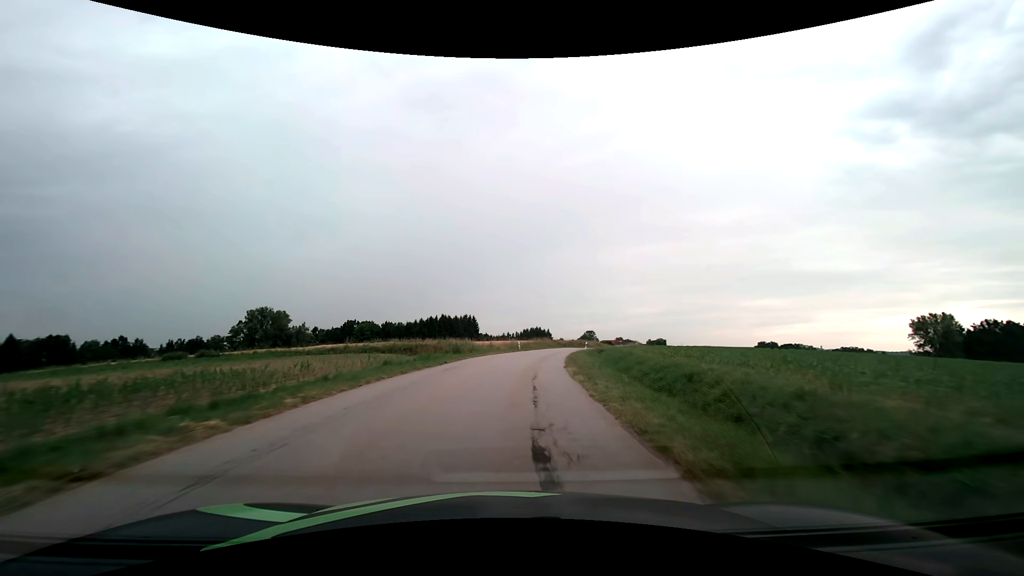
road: tertiary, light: Day
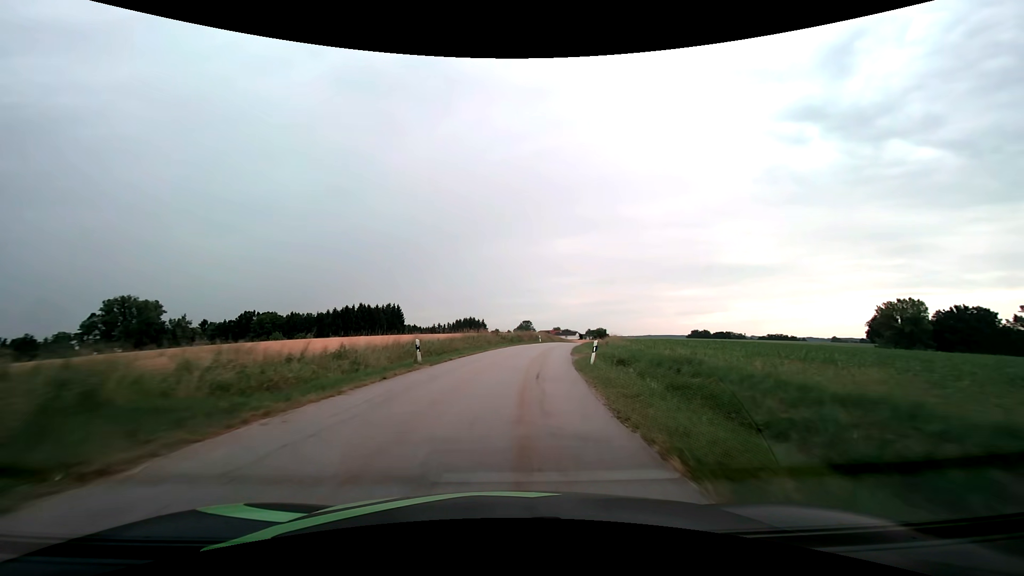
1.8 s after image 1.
(+2.0, +32.0) m; +8°
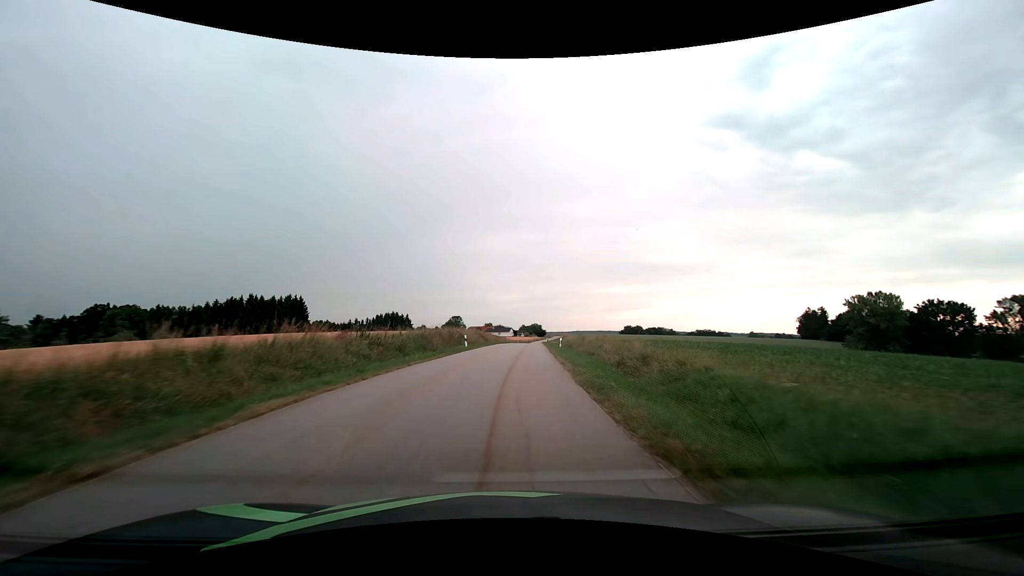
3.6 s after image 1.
(+2.2, +32.3) m; +8°
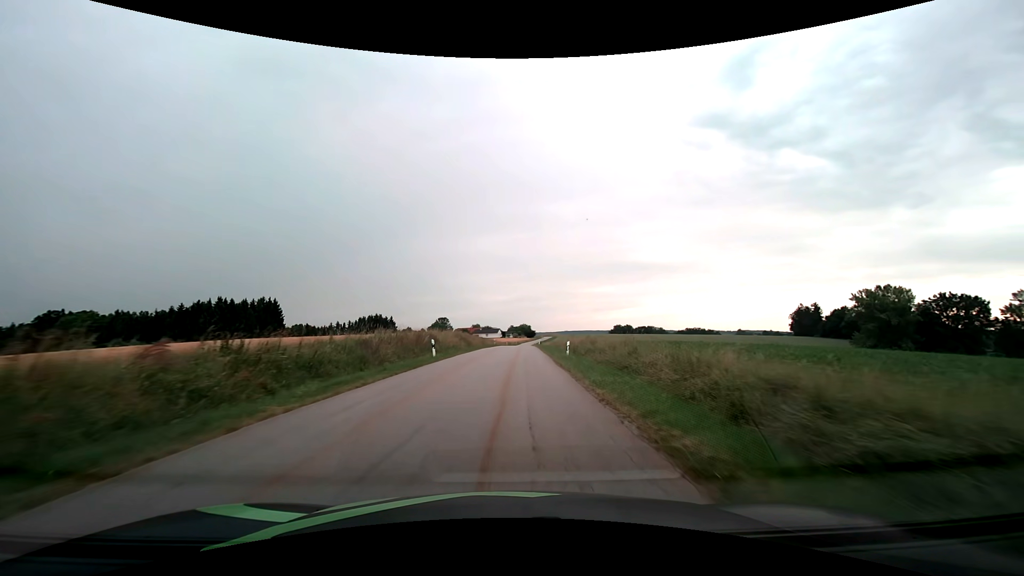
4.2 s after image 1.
(+0.1, +10.9) m; +1°
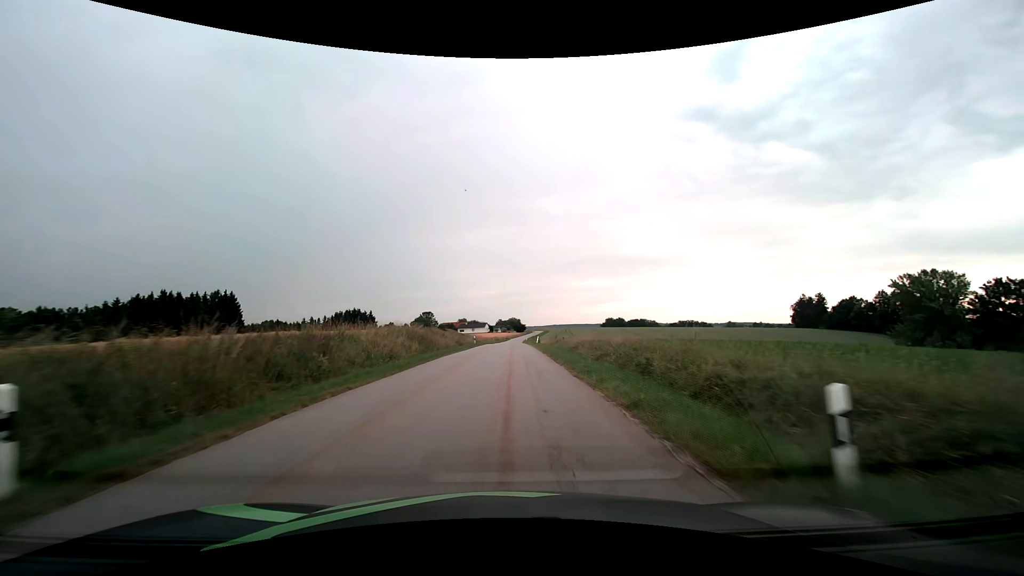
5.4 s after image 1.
(+0.3, +21.8) m; +2°
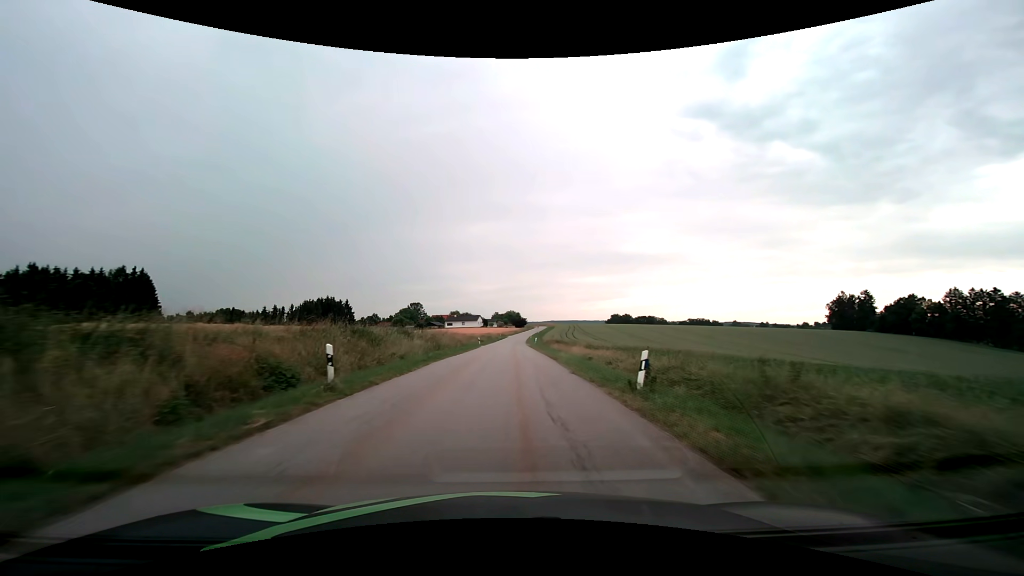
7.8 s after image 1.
(0.0, +43.7) m; 0°
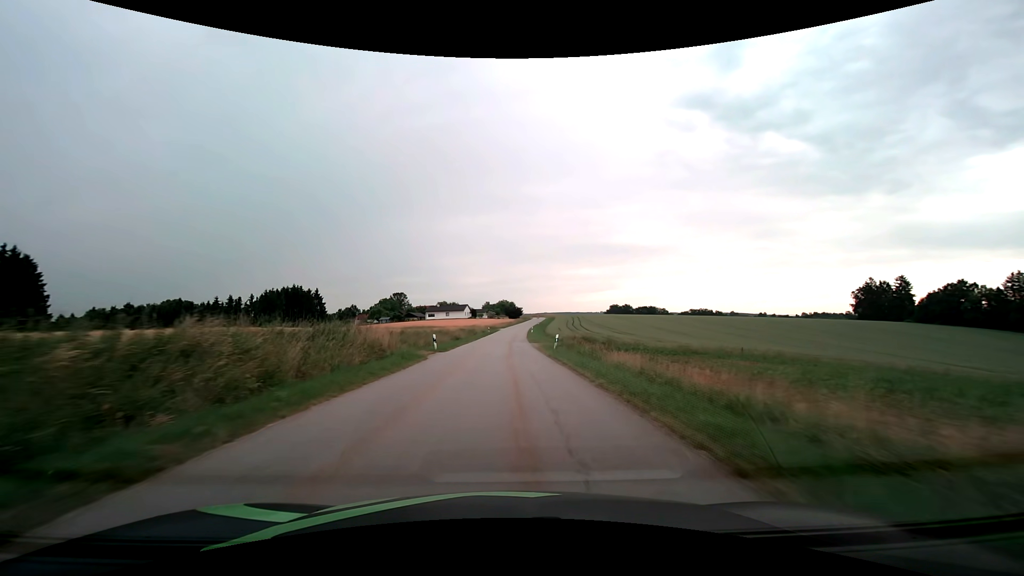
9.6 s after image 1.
(+0.2, +32.8) m; +1°
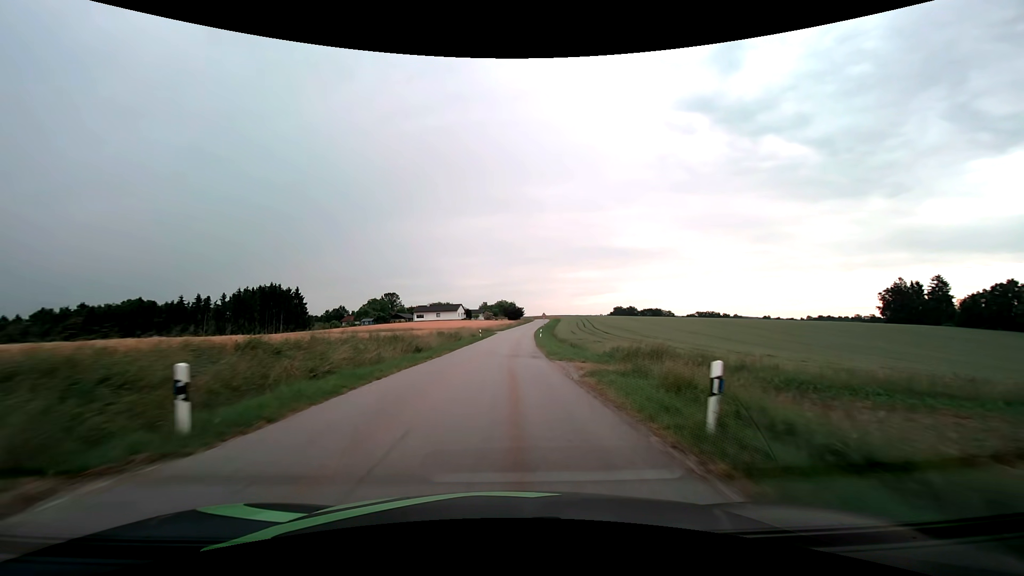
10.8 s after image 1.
(+0.1, +21.9) m; 0°
(0, +10) (0, +20) (0, +30) (0, +40) (+1, +50) (+1, +60) (+2, +70) (+2, +80) (+3, +90) (+4, +100) m
